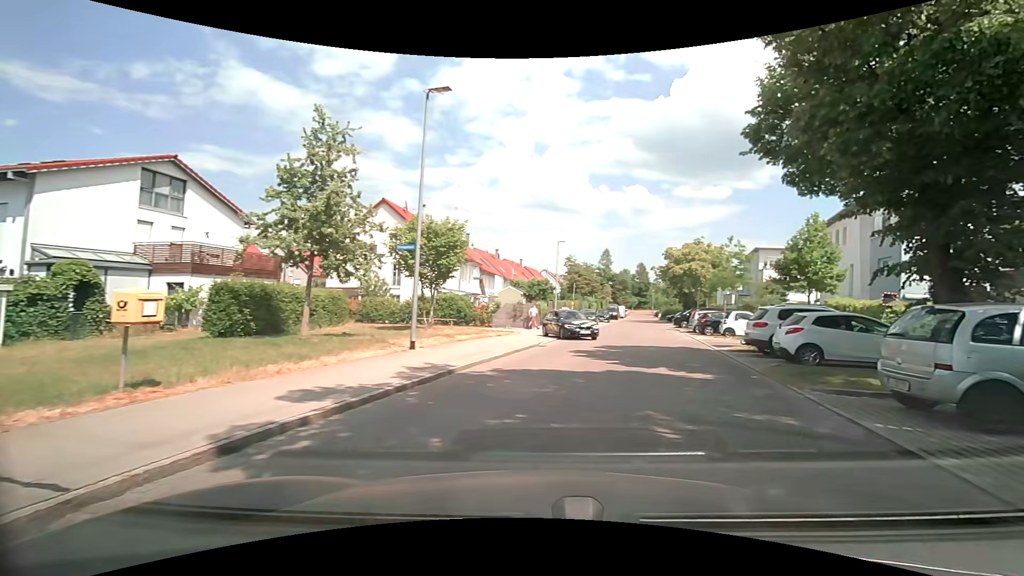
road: residential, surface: asphalt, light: Day
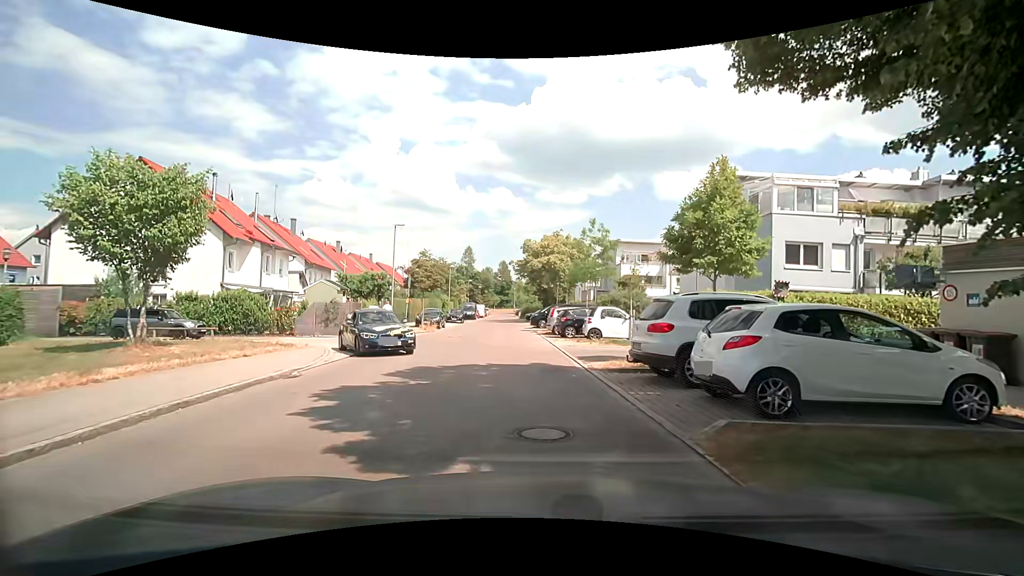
(+2.1, +8.4) m; +15°
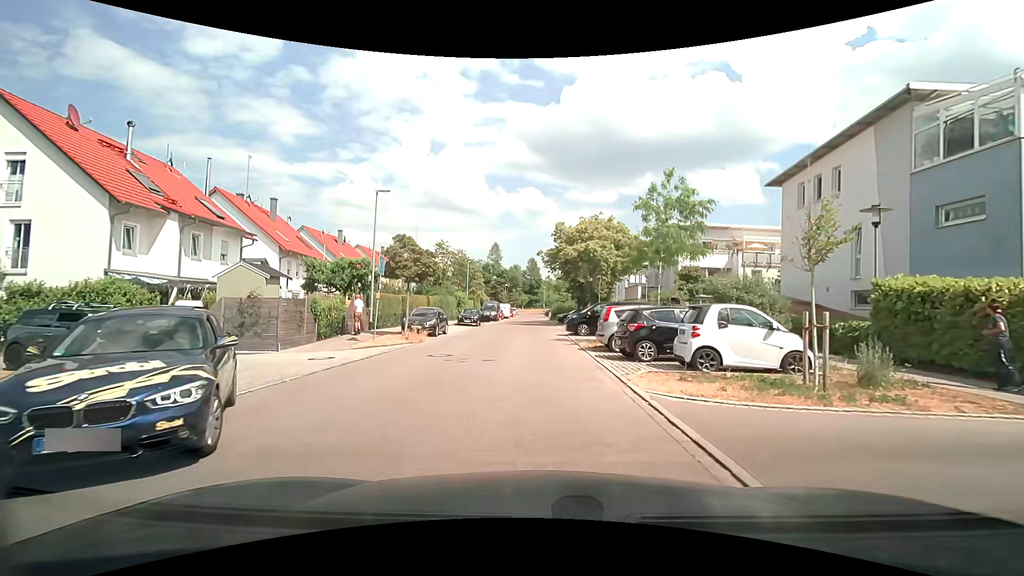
(-0.2, +11.3) m; -3°
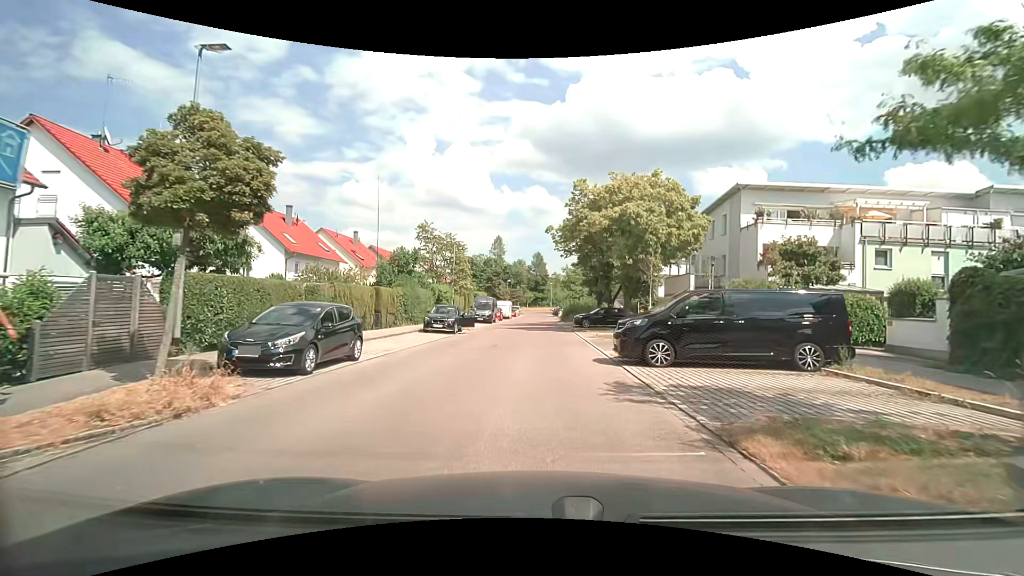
(-0.1, +15.2) m; -1°
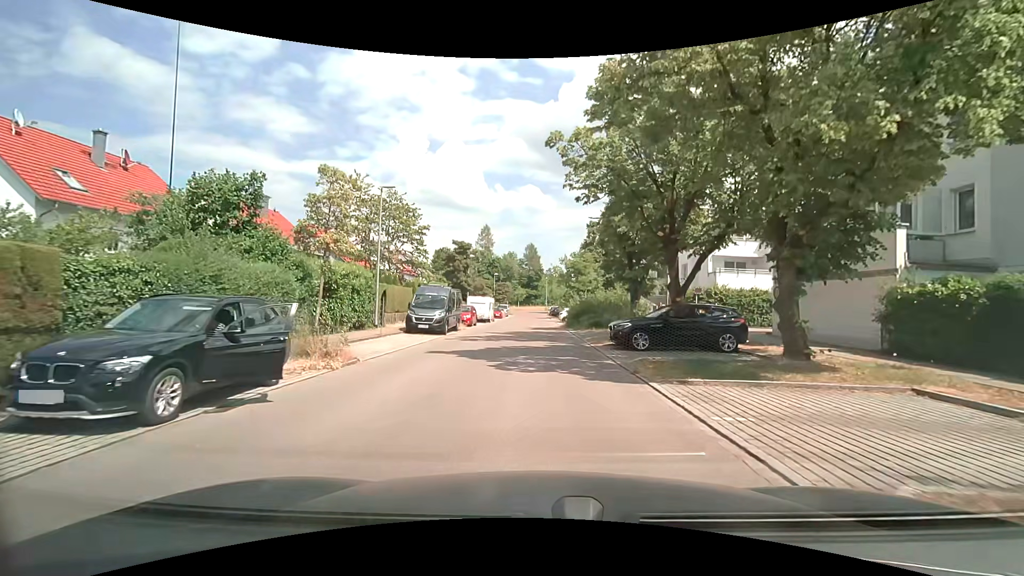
(+0.2, +21.0) m; +1°
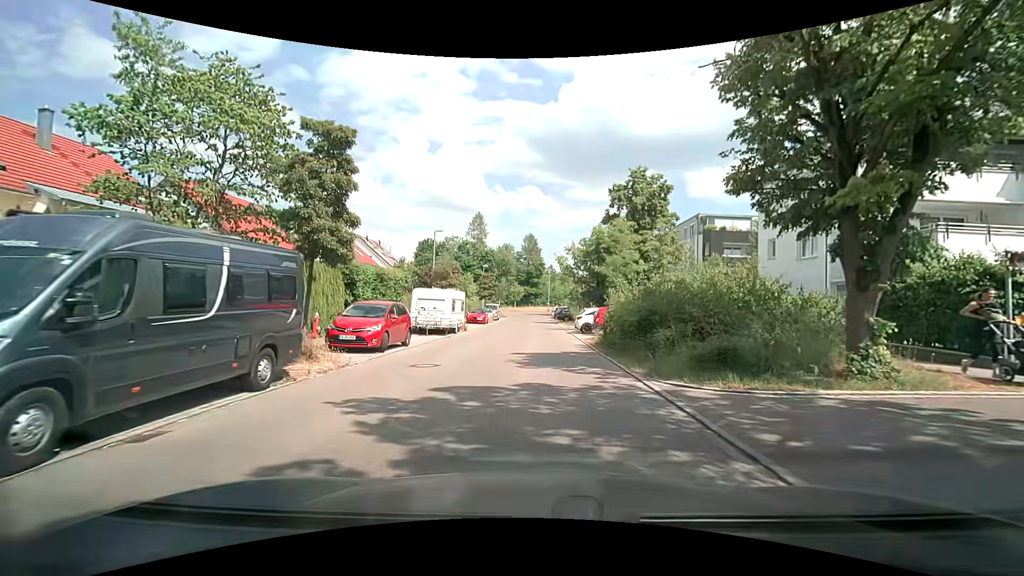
(0.0, +21.1) m; 0°
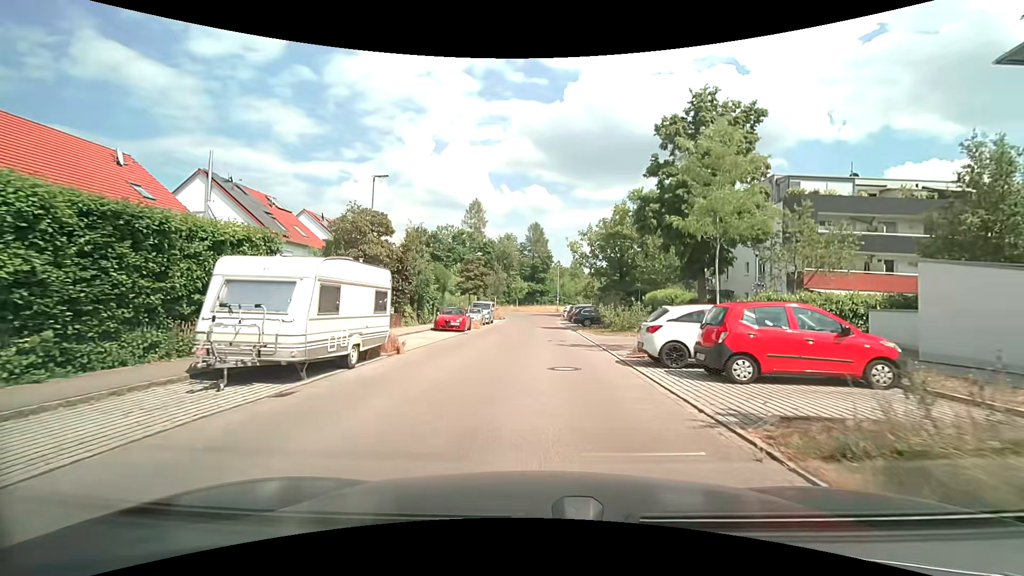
(-0.1, +16.9) m; 0°
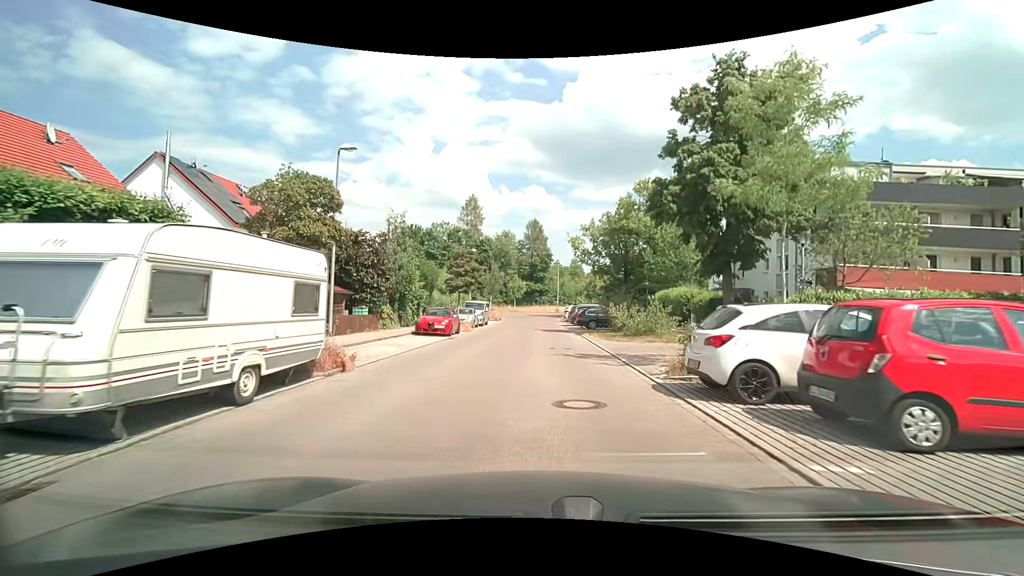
(0.0, +4.3) m; 0°
(0, +10) (0, +20) (0, +30) (0, +40) (0, +50) (+1, +60) (+6, +69) (+15, +71) (+25, +71) (+35, +70) m
